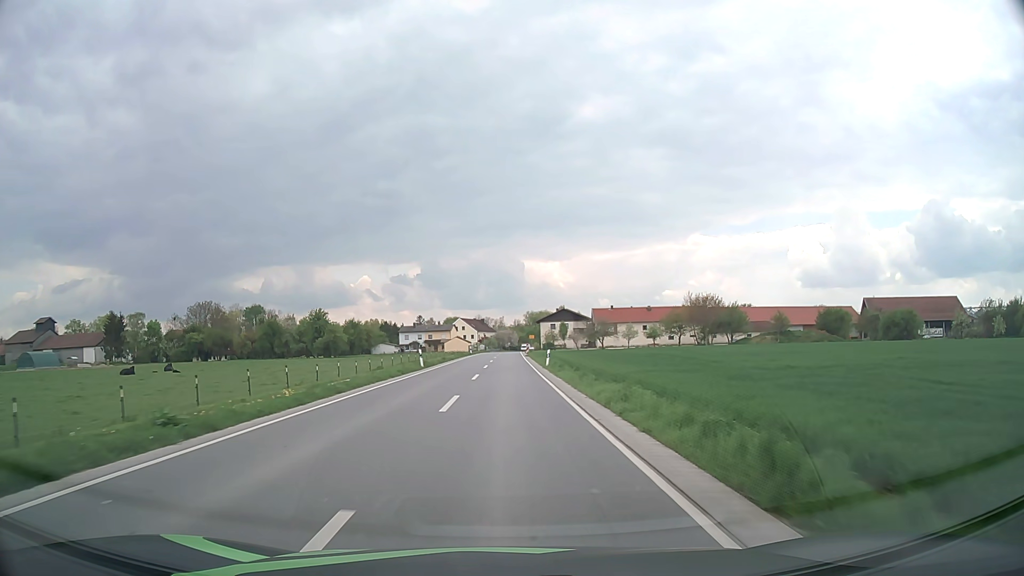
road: secondary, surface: asphalt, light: Day
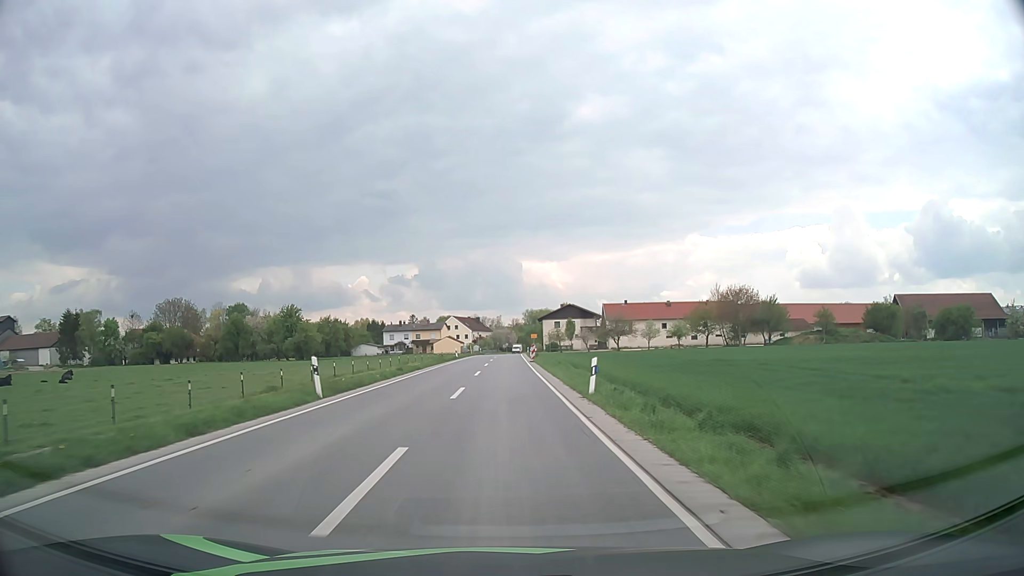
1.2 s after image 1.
(+0.1, +20.5) m; 0°
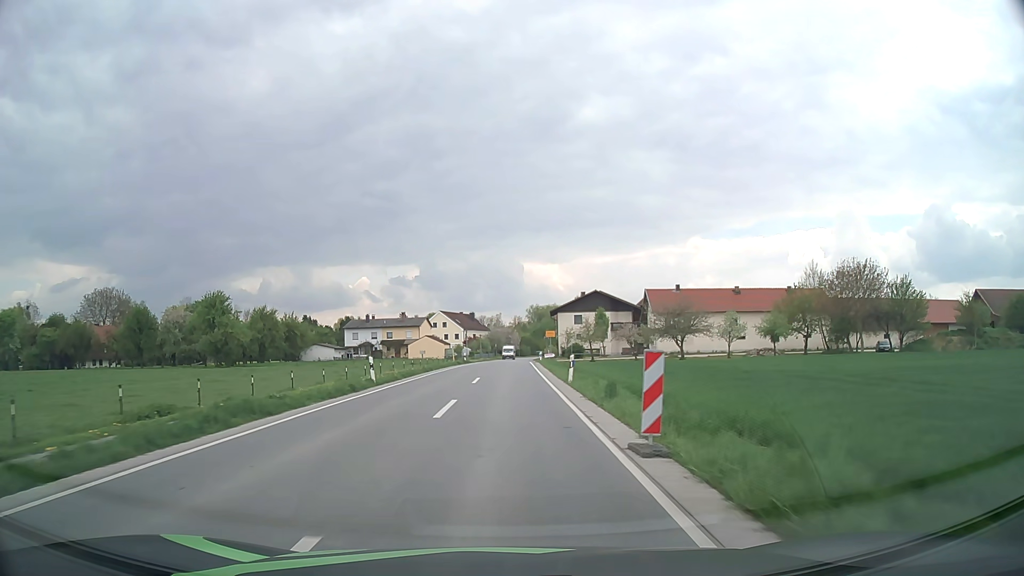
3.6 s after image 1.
(0.0, +39.9) m; 0°
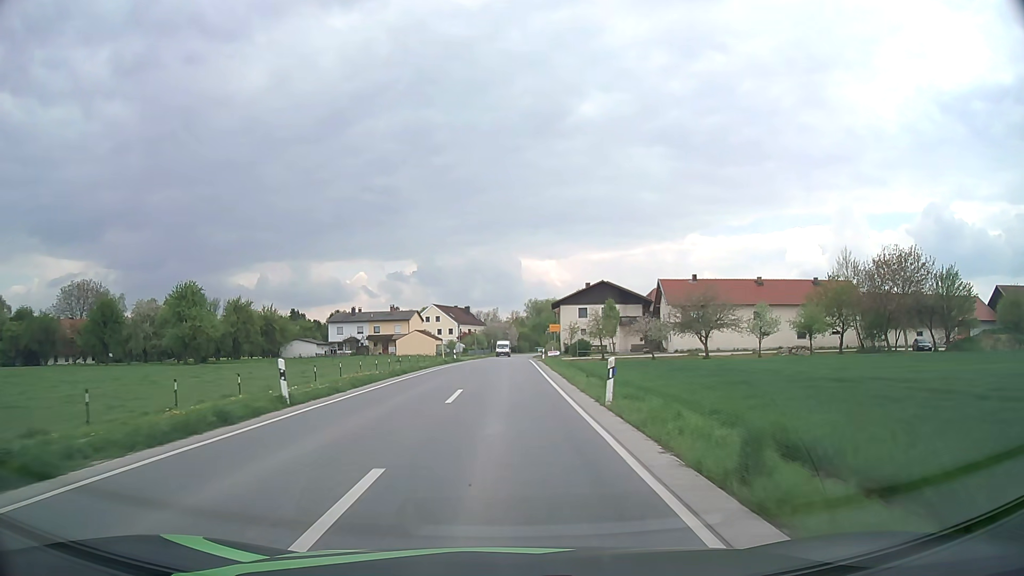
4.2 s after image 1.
(0.0, +9.5) m; 0°
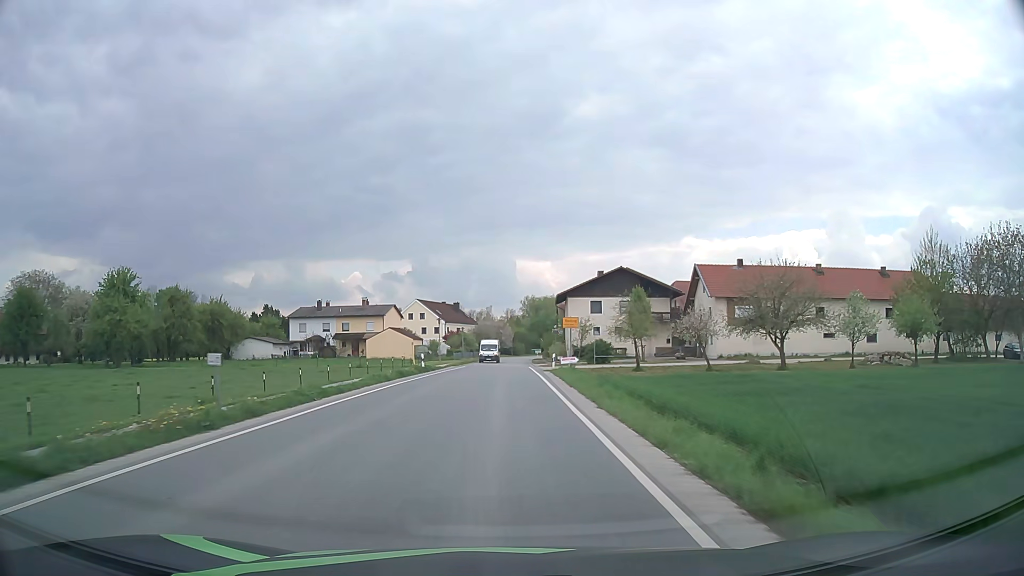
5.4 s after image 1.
(+0.1, +18.3) m; 0°
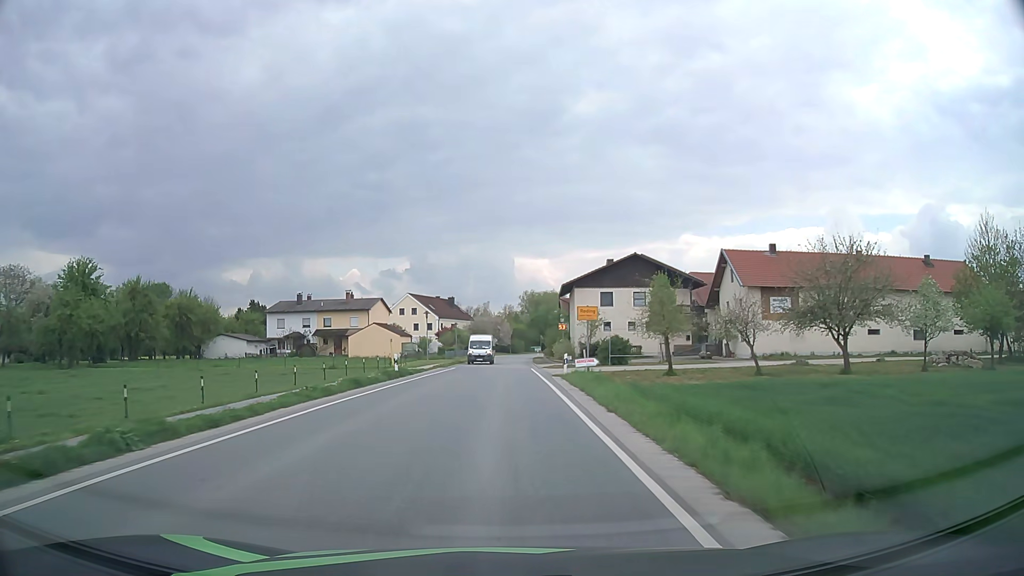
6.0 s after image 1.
(0.0, +8.8) m; 0°
